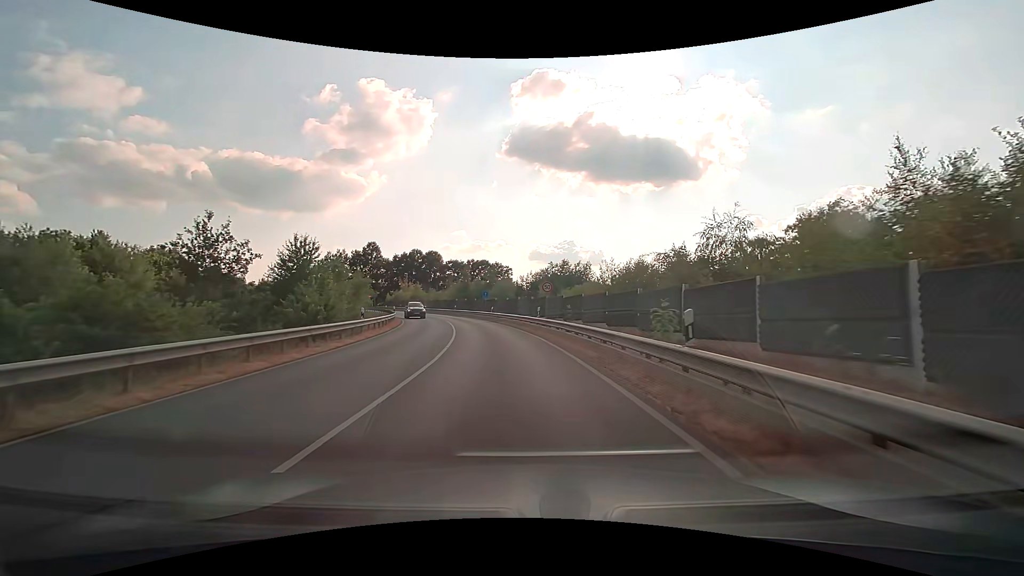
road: secondary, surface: asphalt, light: Day
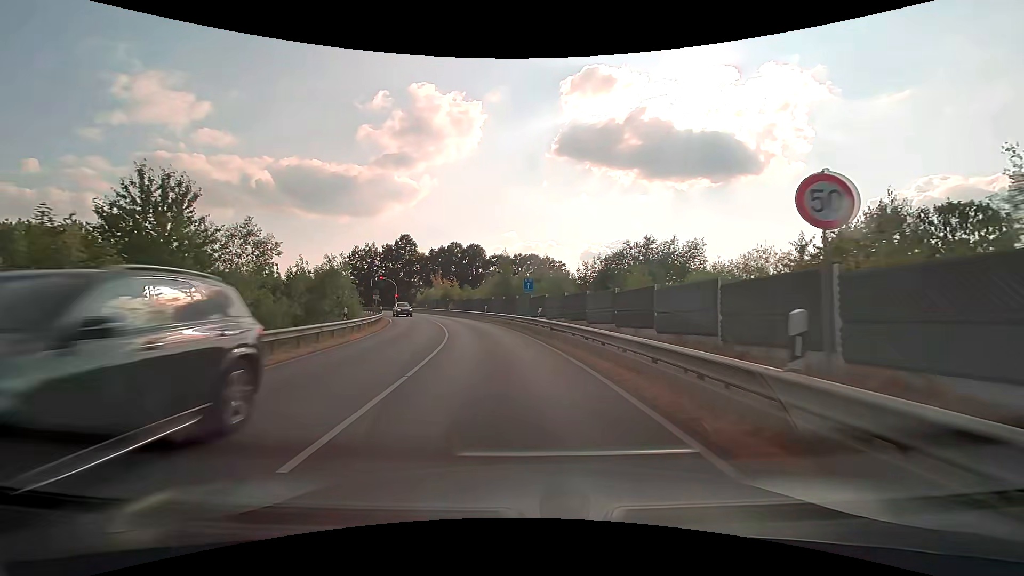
(-1.2, +22.8) m; -6°
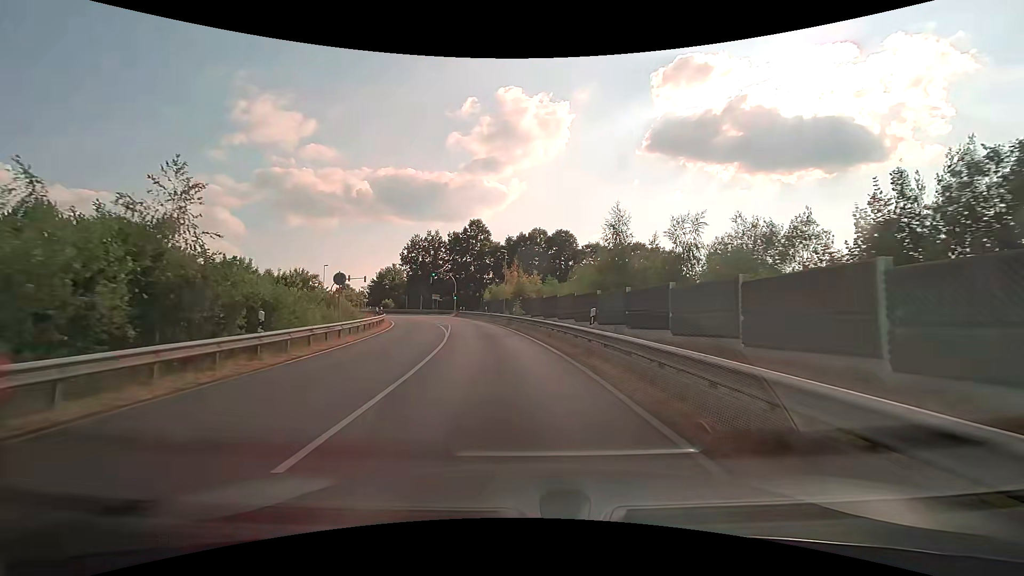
(-2.6, +30.2) m; -10°
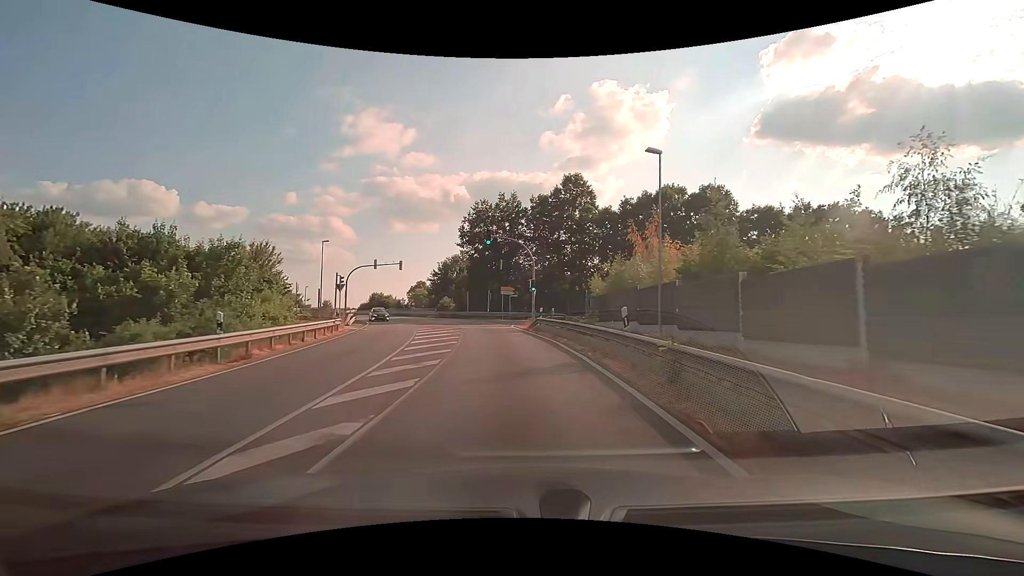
(-3.6, +37.8) m; -11°
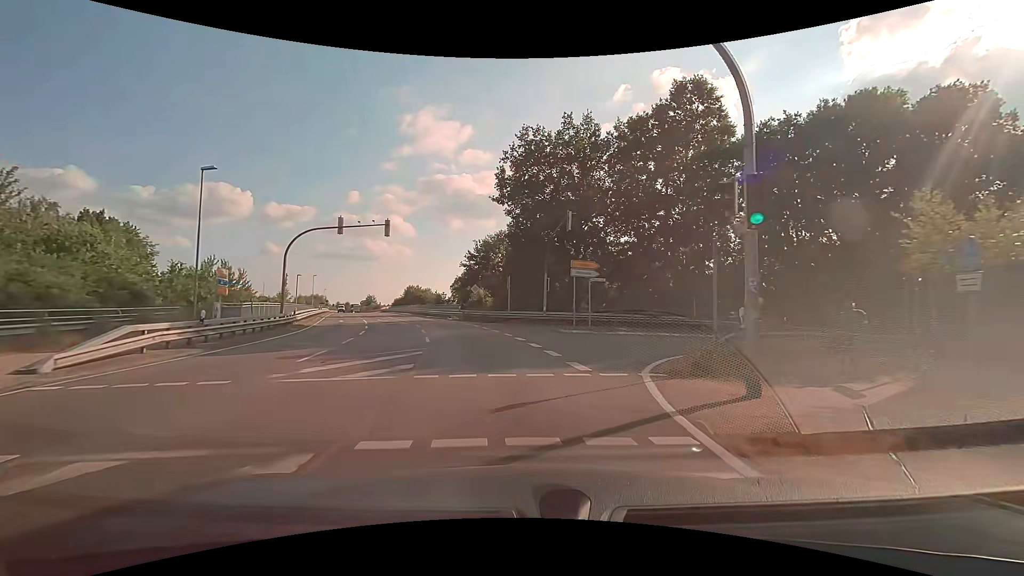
(-1.8, +27.9) m; -7°
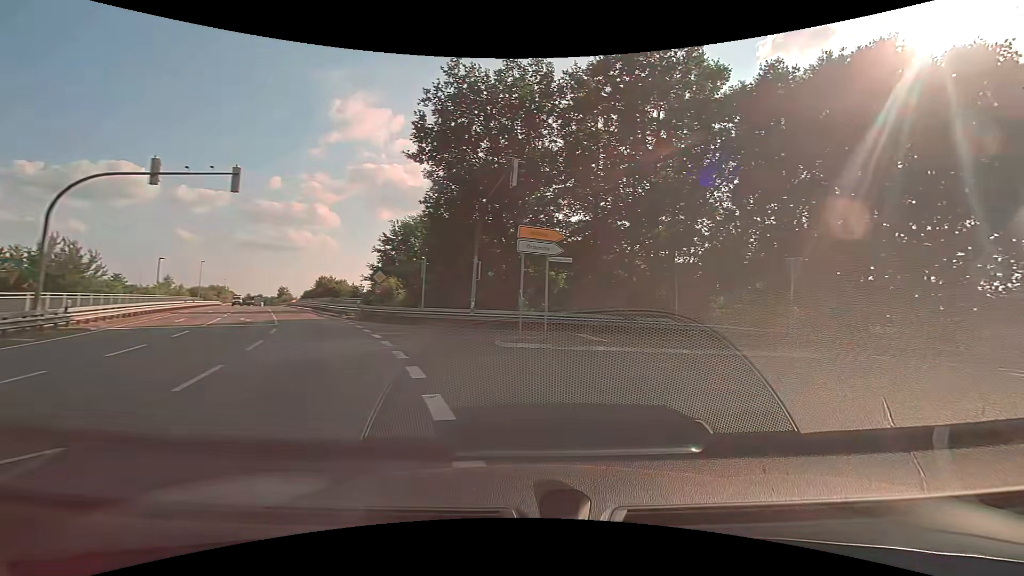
(+0.2, +10.2) m; +7°
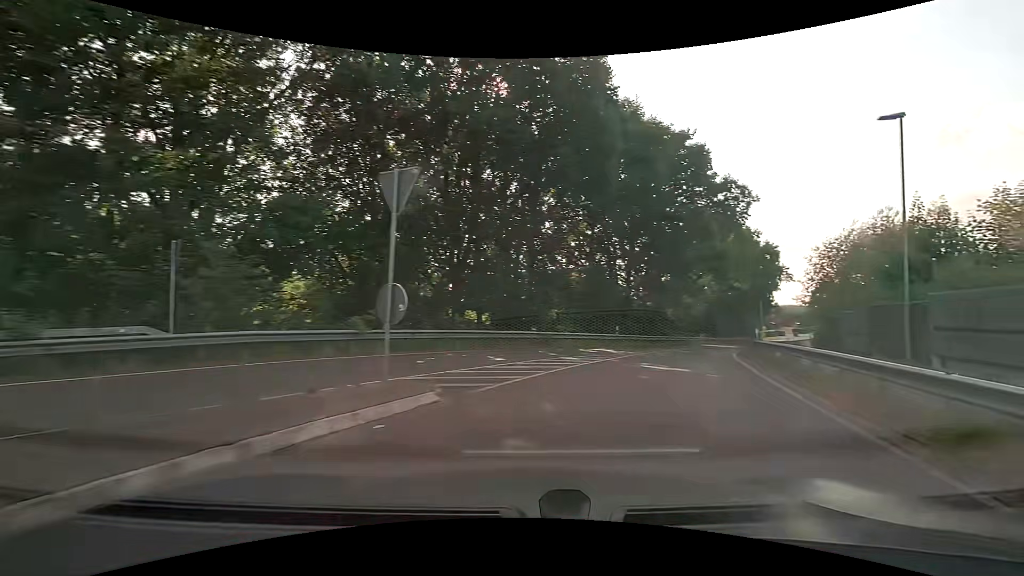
(+4.6, +11.5) m; +44°
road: residential
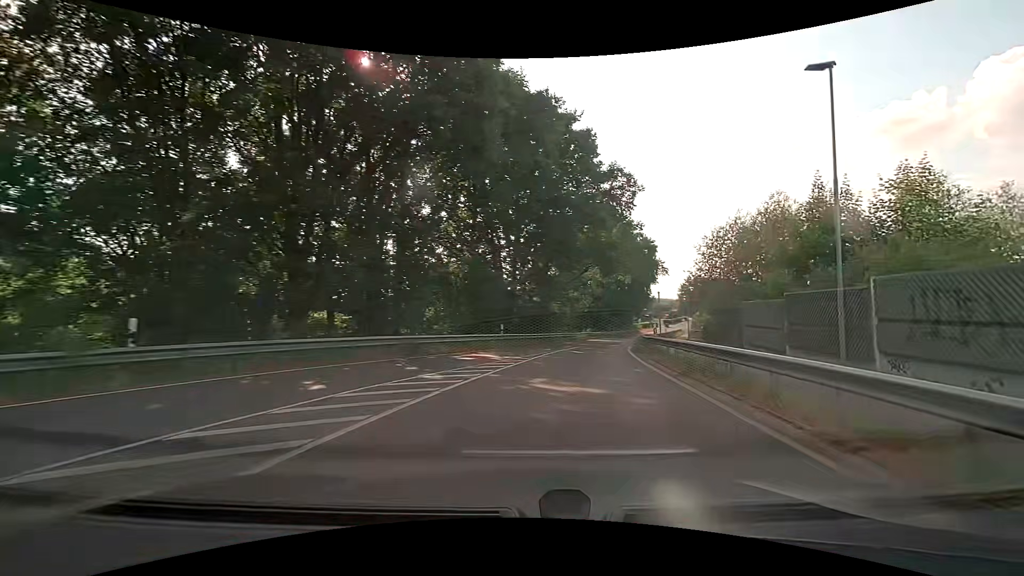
(+0.6, +5.0) m; +13°
(+1, +10) (+2, +20) (+4, +30) (+7, +39) (+9, +49) (+12, +59) (+15, +68) (+18, +78) (+22, +87) (+25, +96) m
